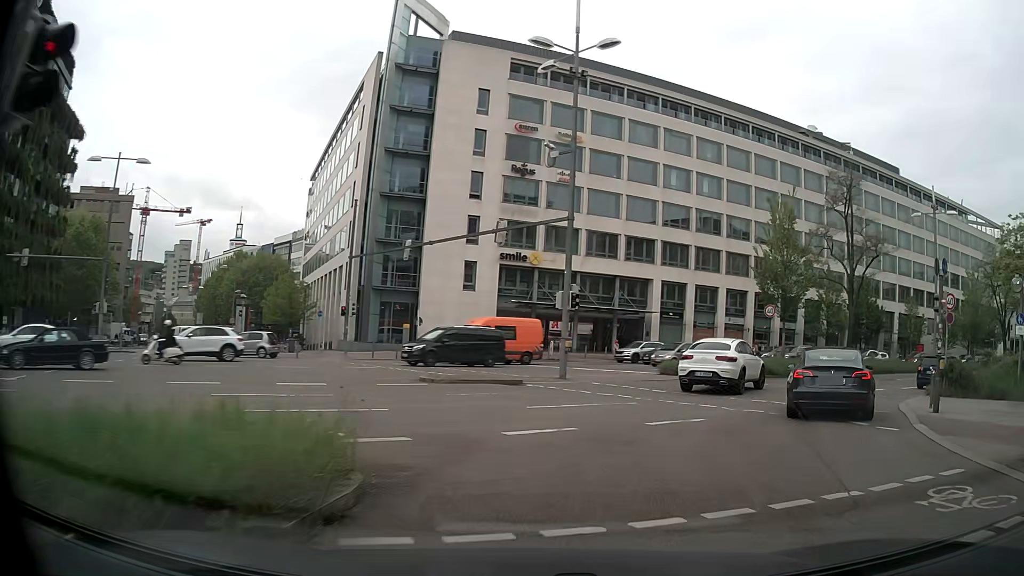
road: secondary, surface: asphalt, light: Day
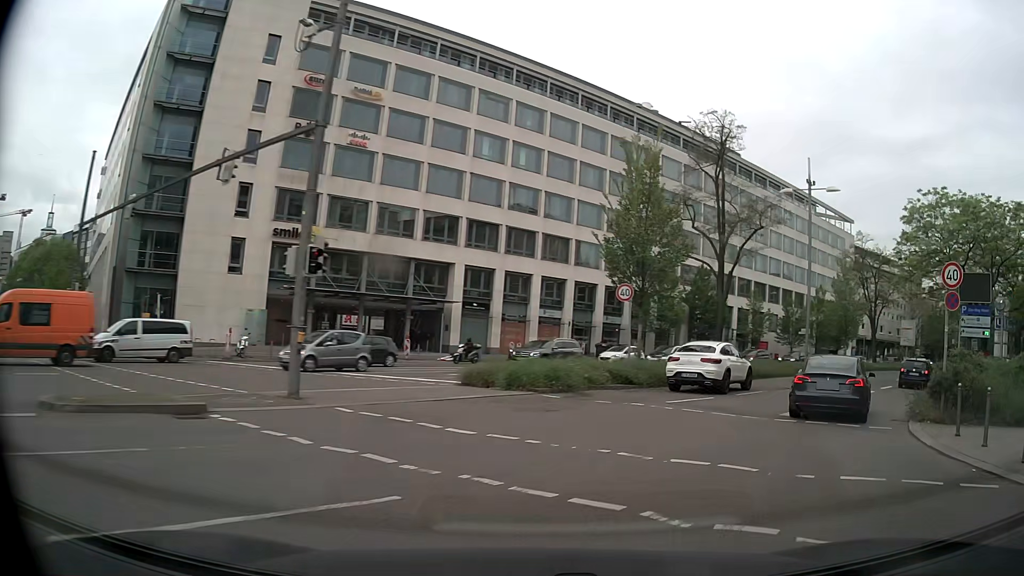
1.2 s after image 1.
(+1.5, +10.2) m; +17°
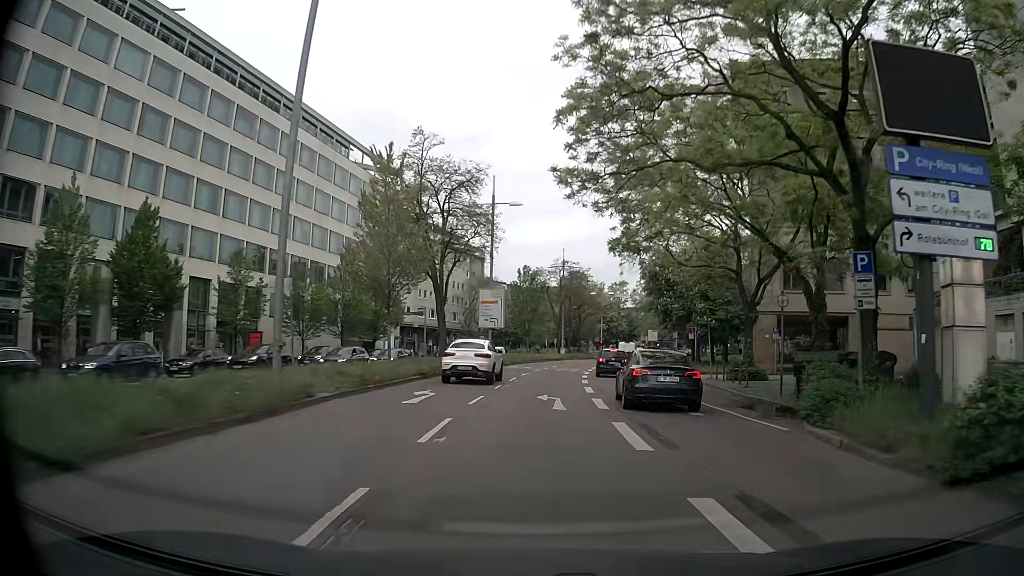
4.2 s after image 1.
(+12.5, +27.3) m; +40°
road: primary
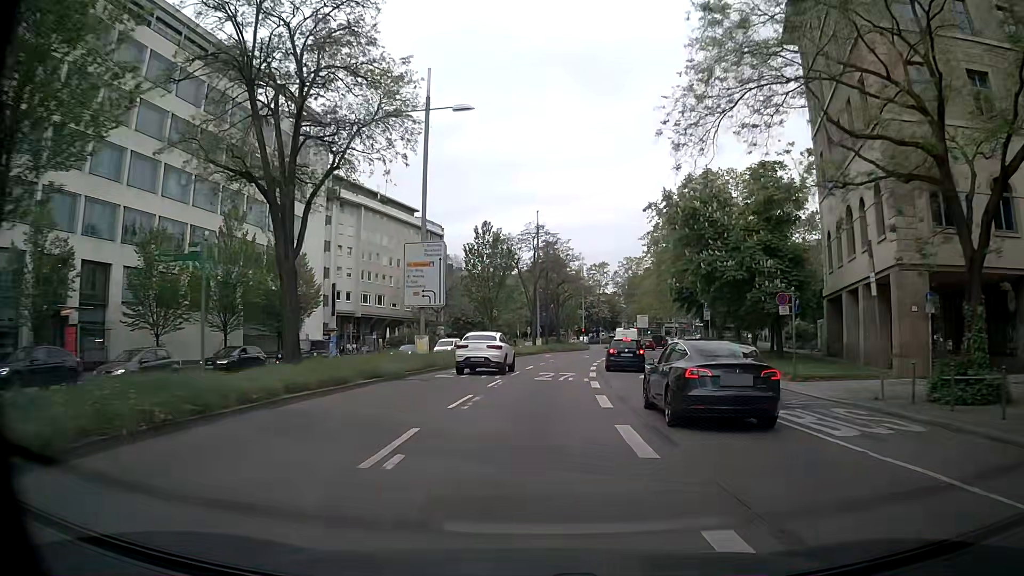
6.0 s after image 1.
(+0.6, +20.5) m; +2°
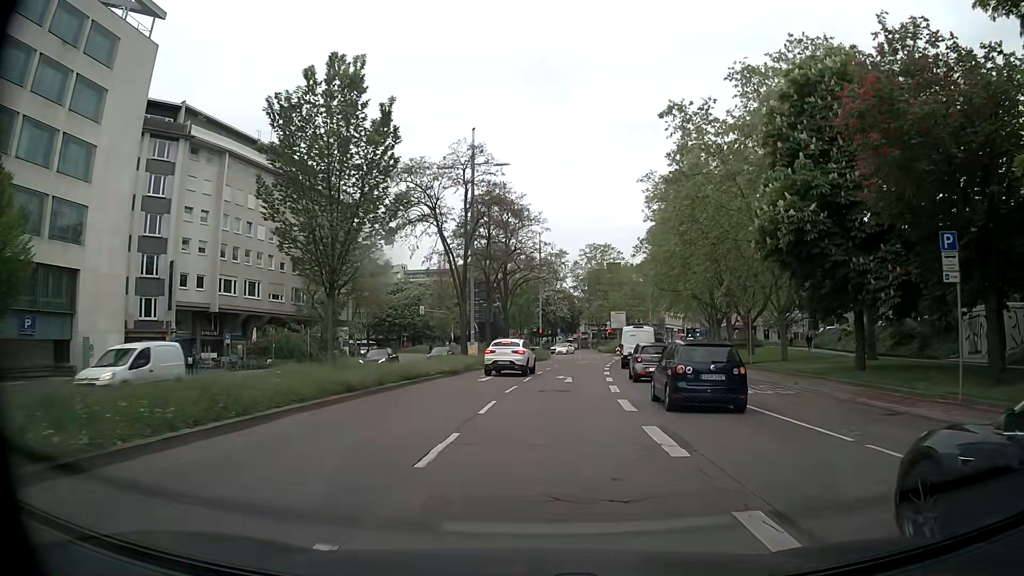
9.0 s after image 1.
(+1.1, +29.9) m; +4°
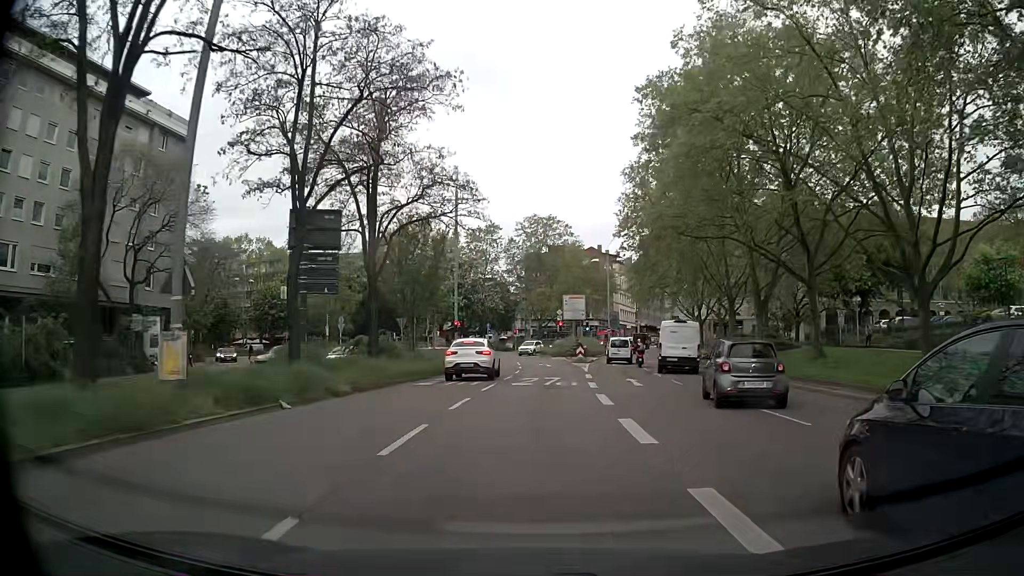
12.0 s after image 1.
(+1.8, +29.6) m; +6°
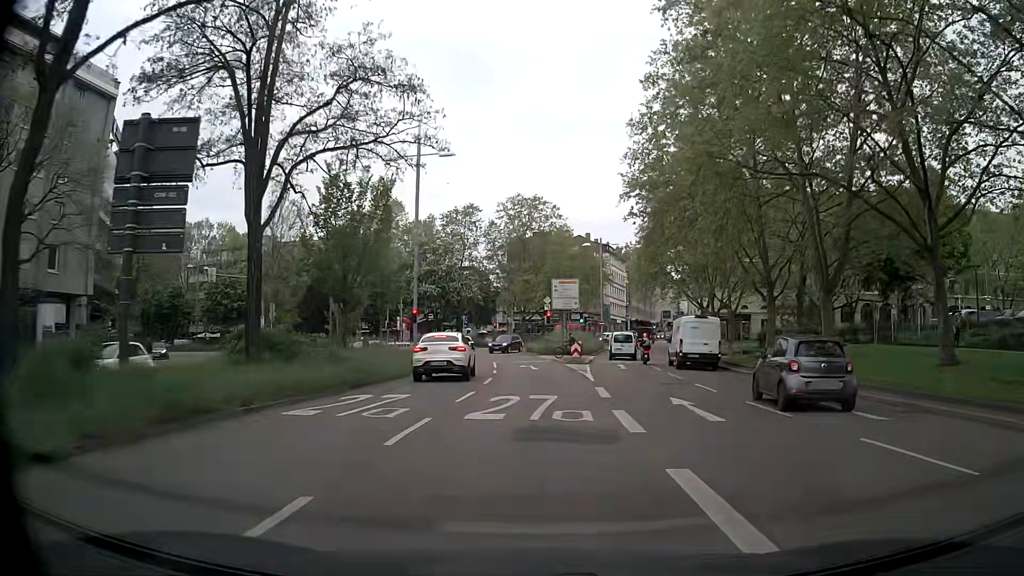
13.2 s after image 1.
(+0.1, +11.3) m; +3°
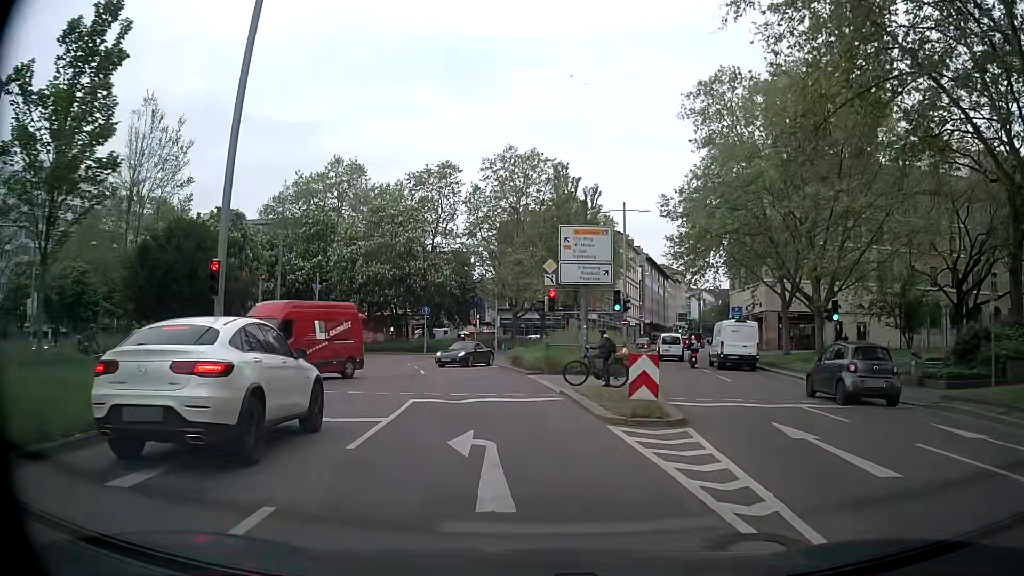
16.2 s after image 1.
(-0.1, +24.4) m; -2°
